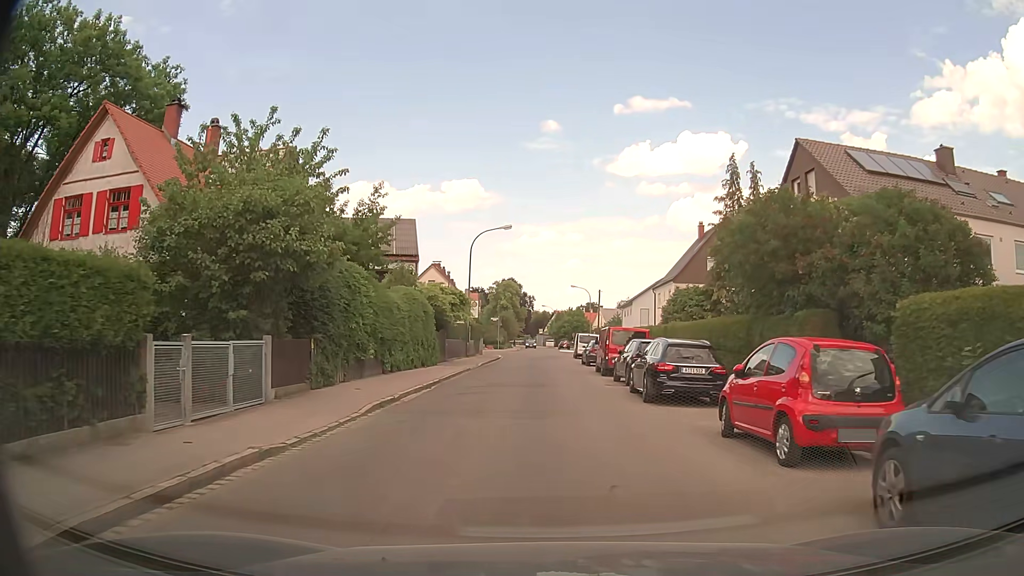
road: unclassified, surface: asphalt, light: Day
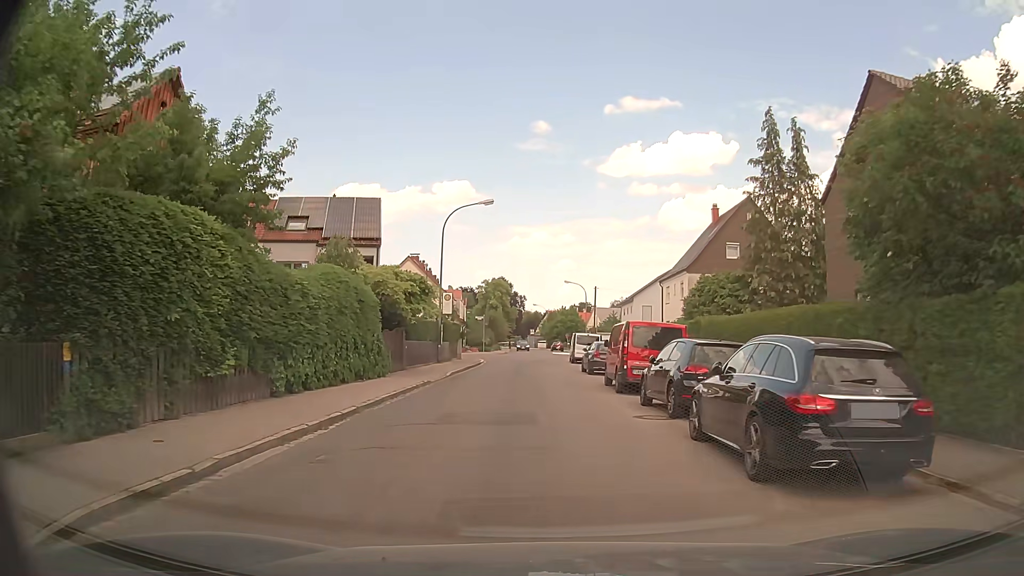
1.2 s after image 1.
(+0.1, +8.7) m; +1°
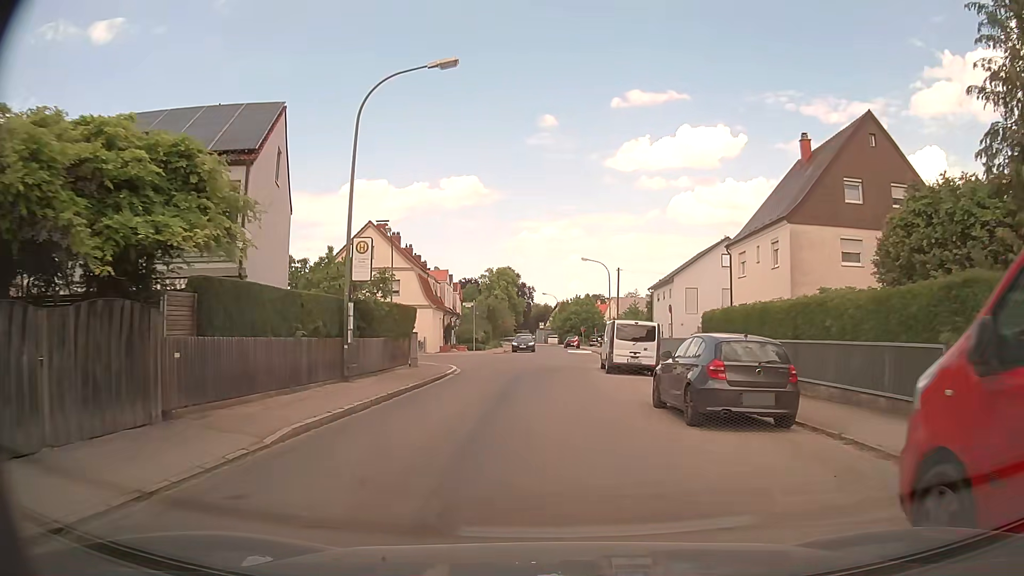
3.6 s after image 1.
(-0.2, +18.5) m; -1°
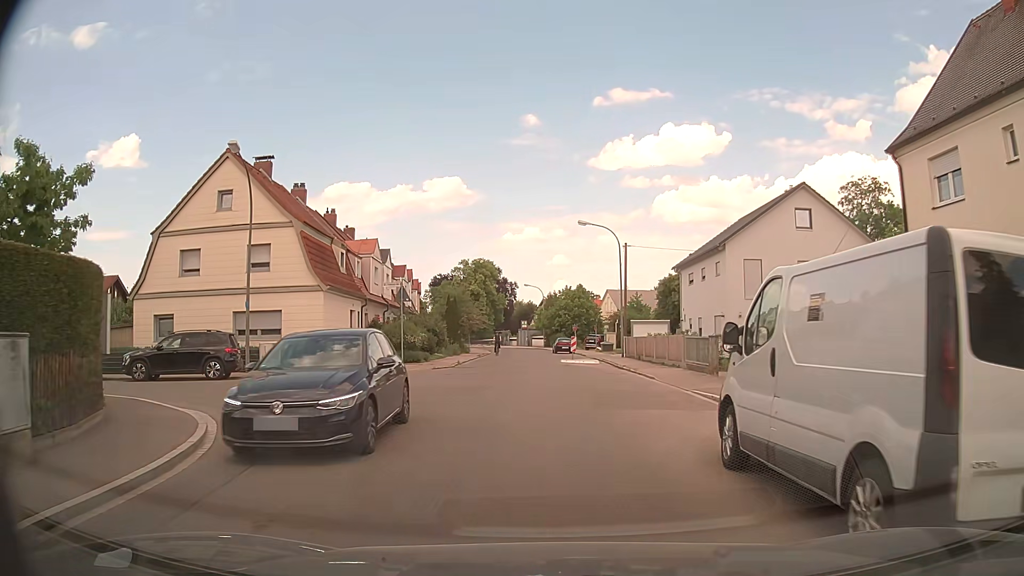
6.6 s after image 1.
(+0.3, +21.0) m; +2°
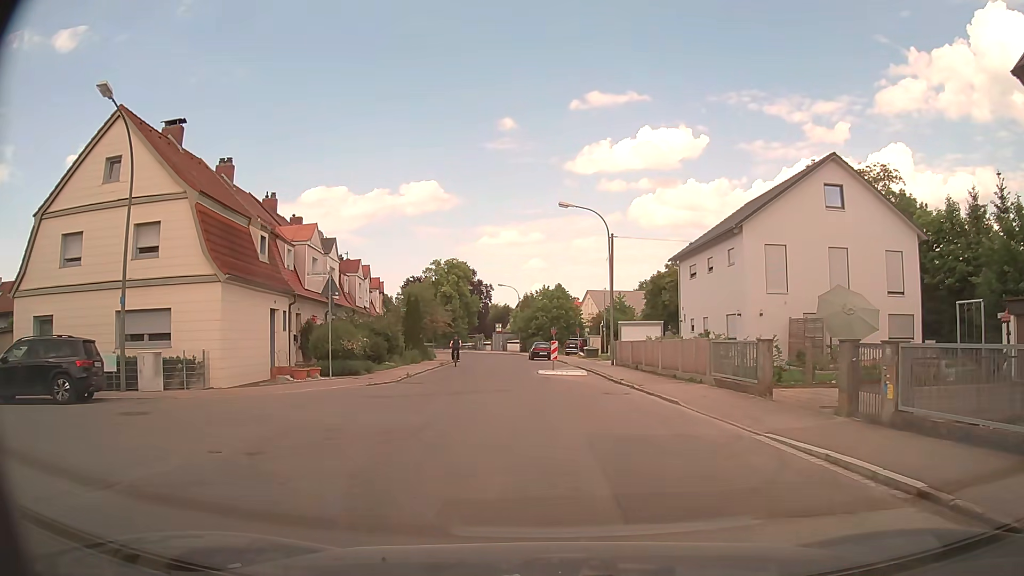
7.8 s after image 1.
(+0.1, +7.2) m; +2°
(0, +10) (-1, +20) (-3, +30) (-4, +40) (-4, +50) (-5, +60) (-5, +70) (-7, +80) (-9, +89) (-12, +99) m
